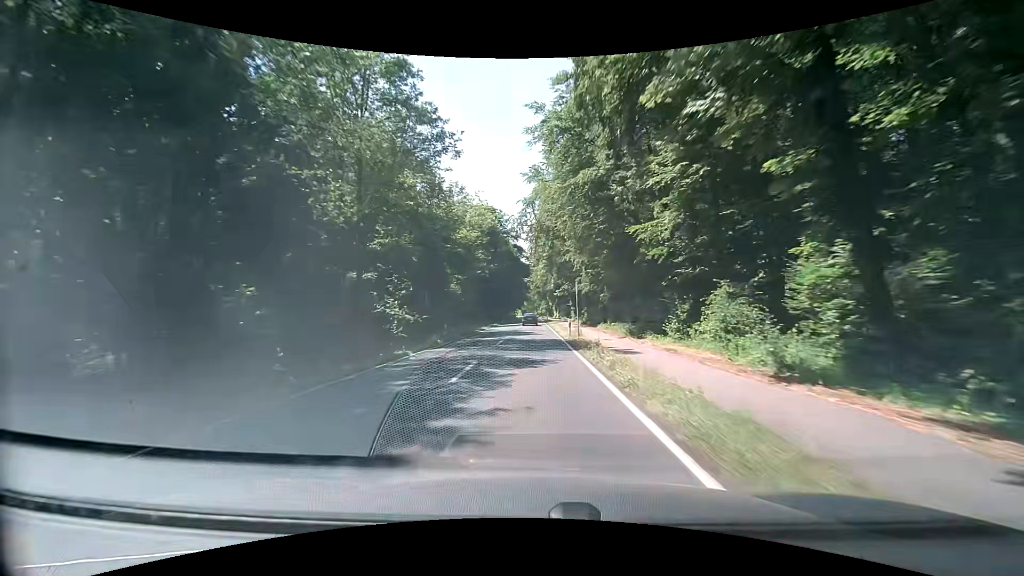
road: secondary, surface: asphalt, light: Day
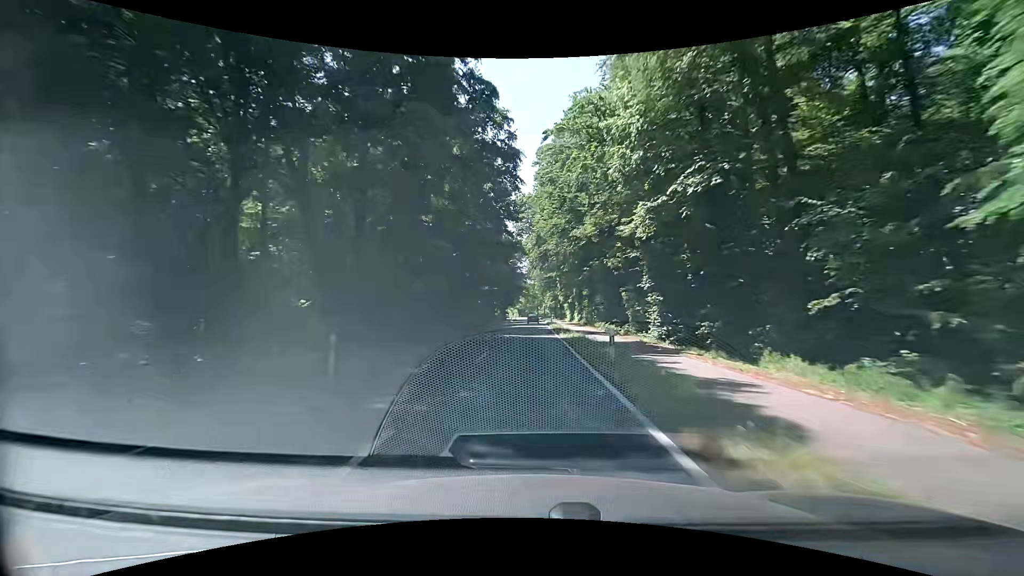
(+0.3, +68.2) m; 0°
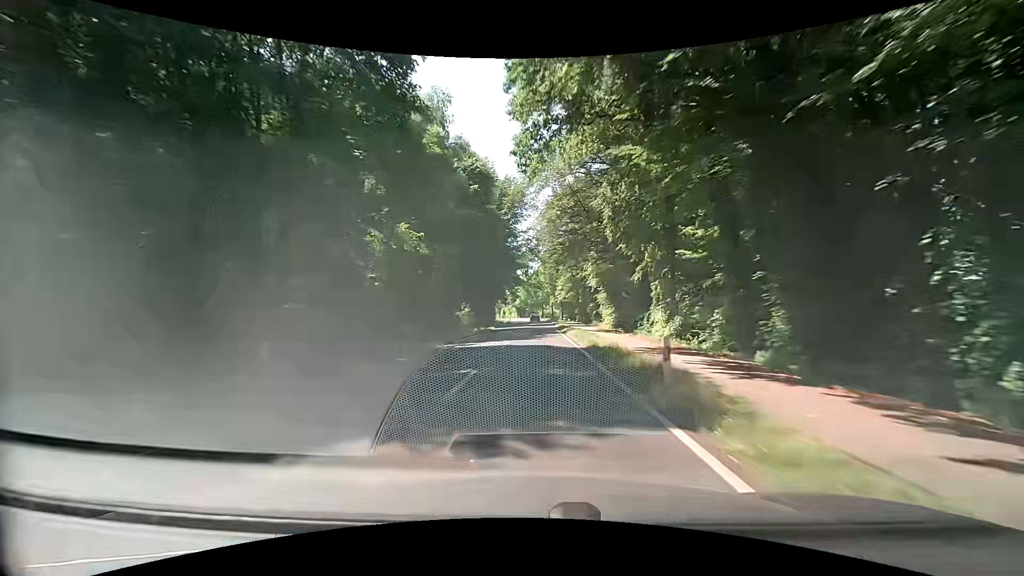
(-0.2, +53.9) m; -1°
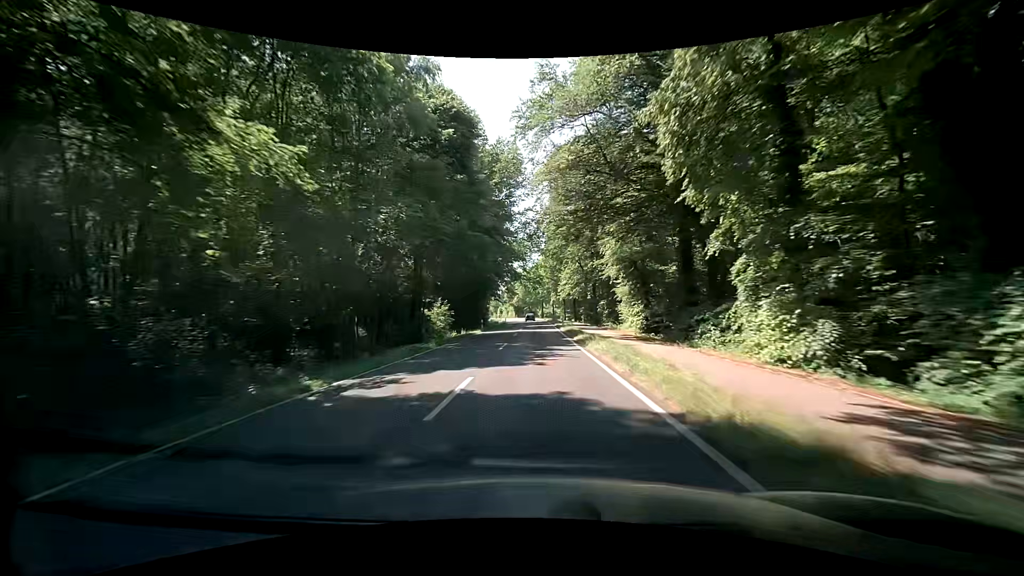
(0.0, +13.3) m; +1°
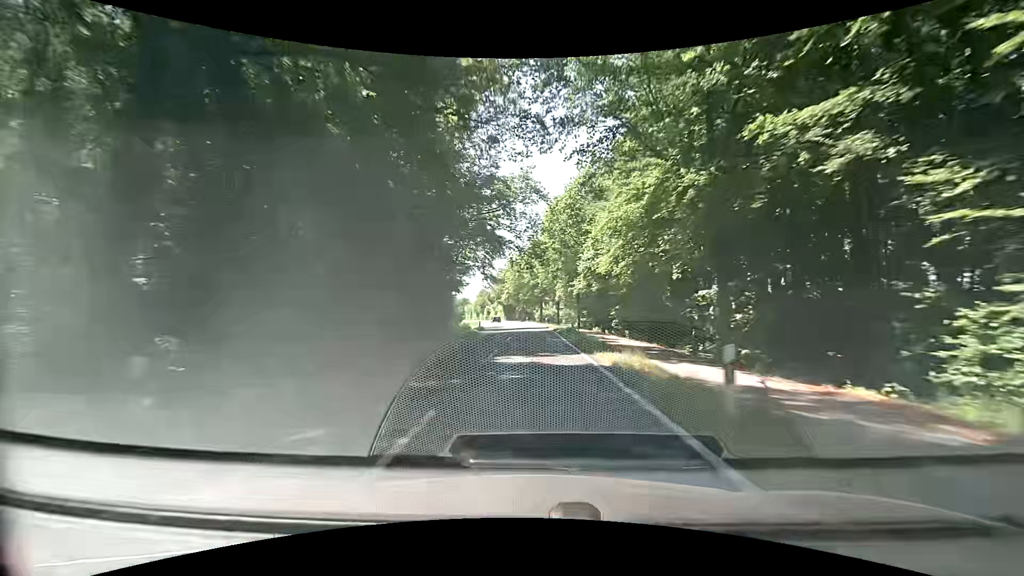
(-0.1, +39.3) m; 0°
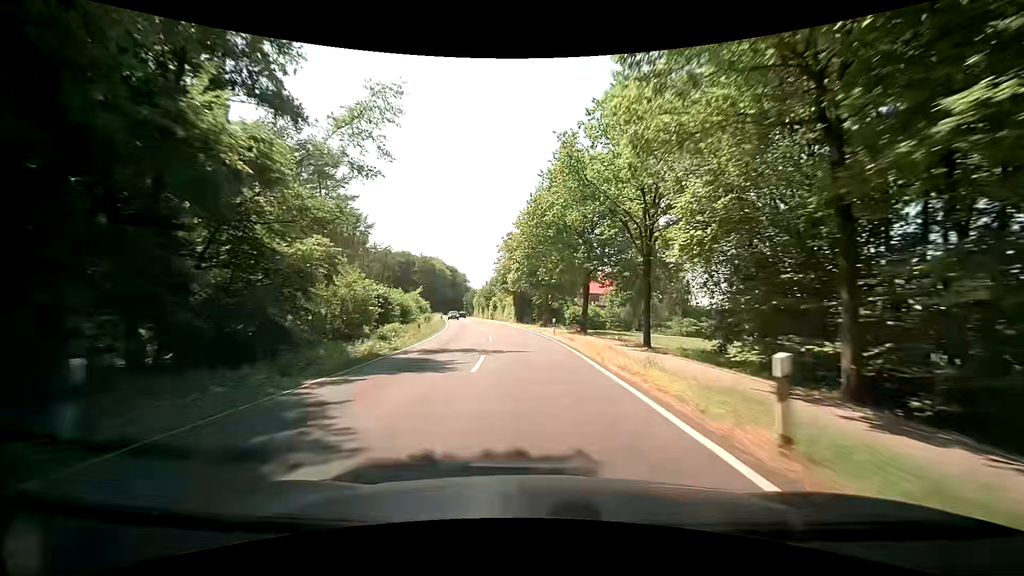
(-1.0, +51.1) m; -3°
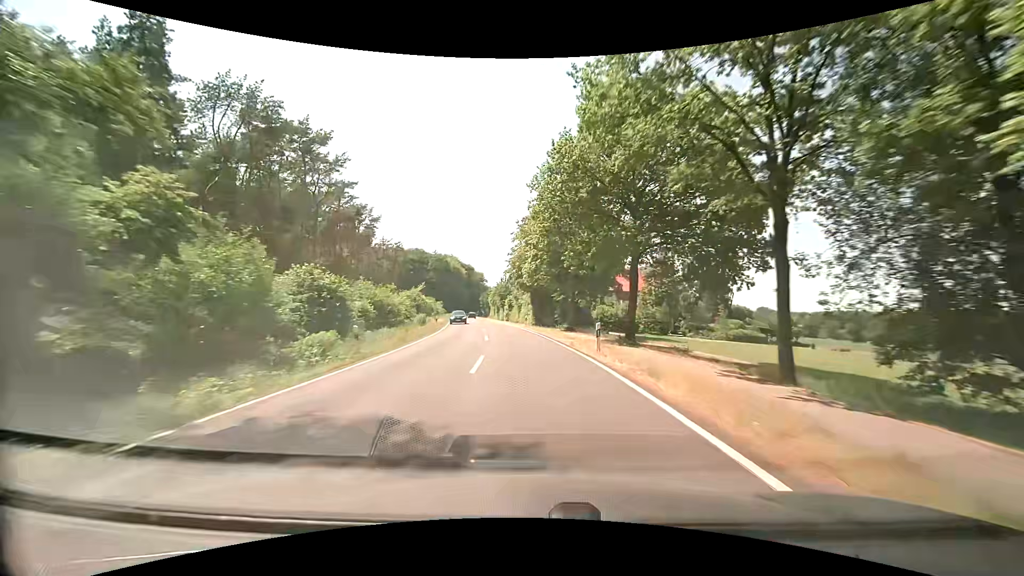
(-0.1, +12.6) m; -2°
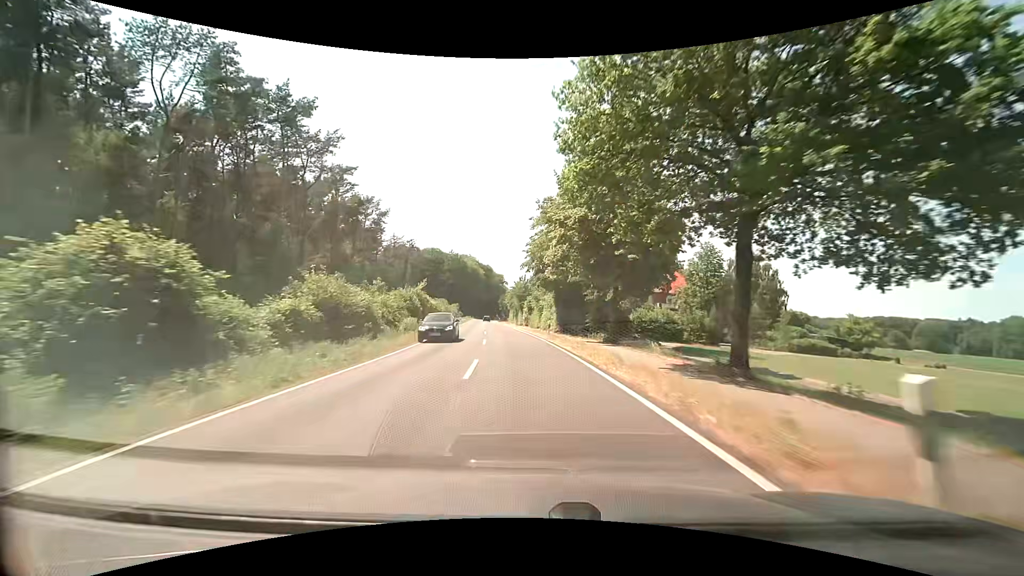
(-0.2, +12.5) m; -2°
(0, +10) (-1, +20) (-2, +30) (-3, +40) (-4, +50) (-6, +60) (-7, +70) (-8, +80) (-9, +89) (-11, +99) m
